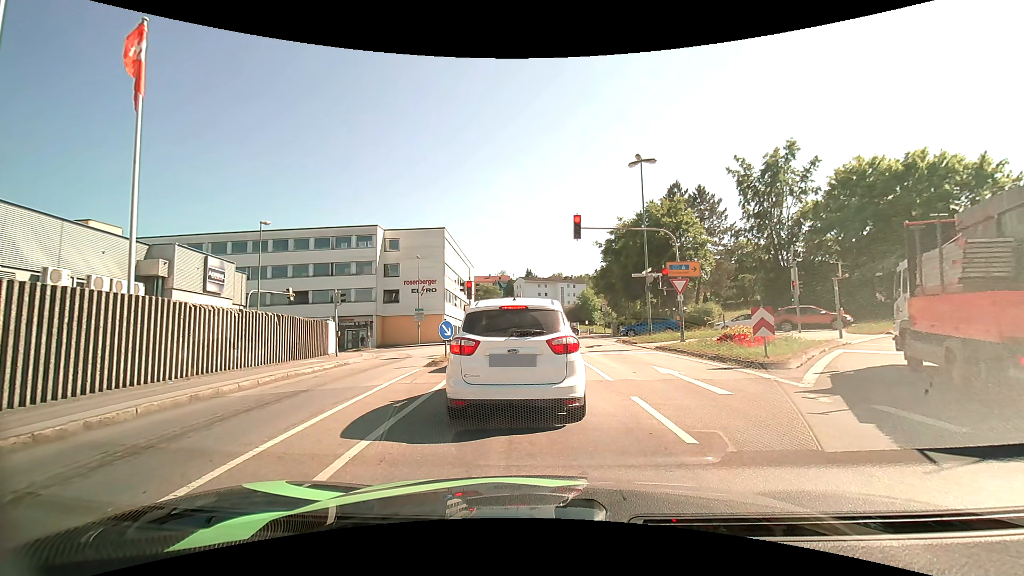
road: tertiary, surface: asphalt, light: Day
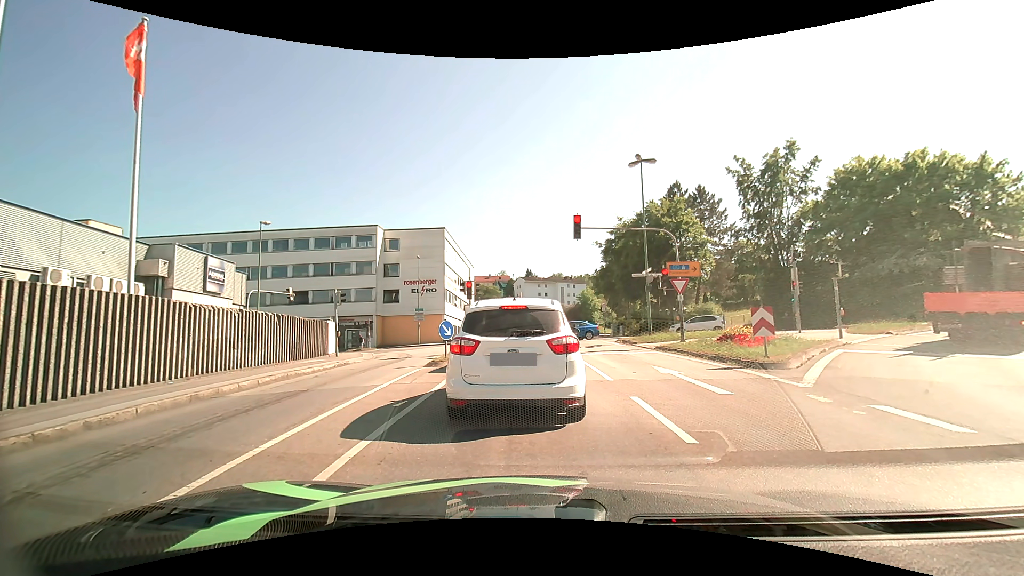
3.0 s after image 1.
(0.0, 0.0) m; 0°
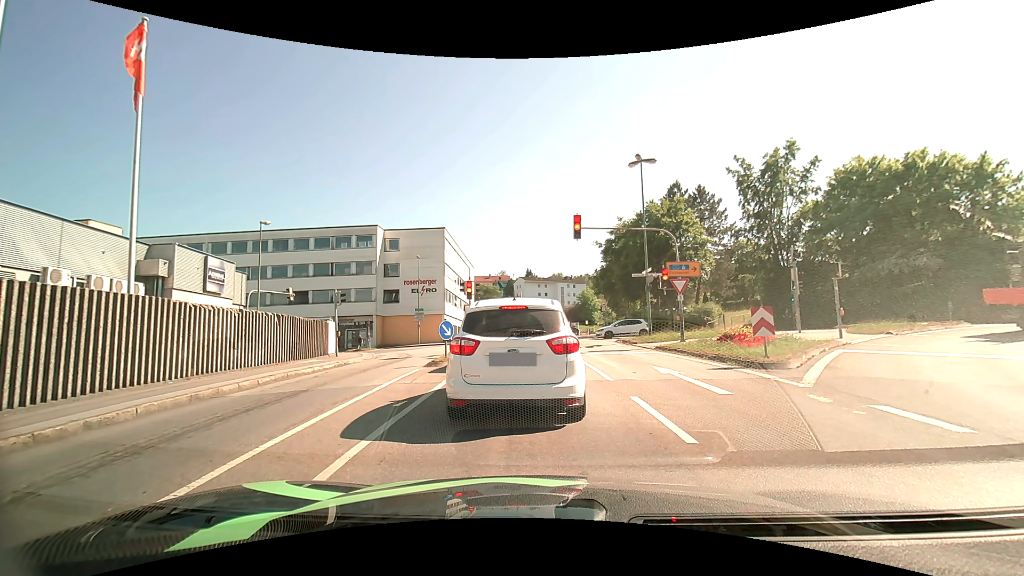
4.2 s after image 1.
(0.0, 0.0) m; 0°
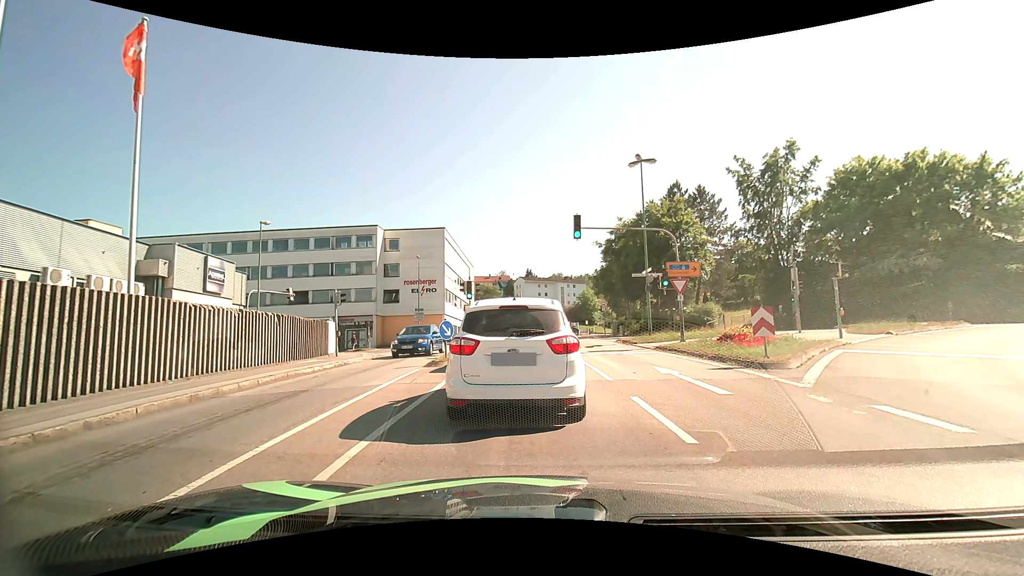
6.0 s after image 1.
(0.0, 0.0) m; 0°
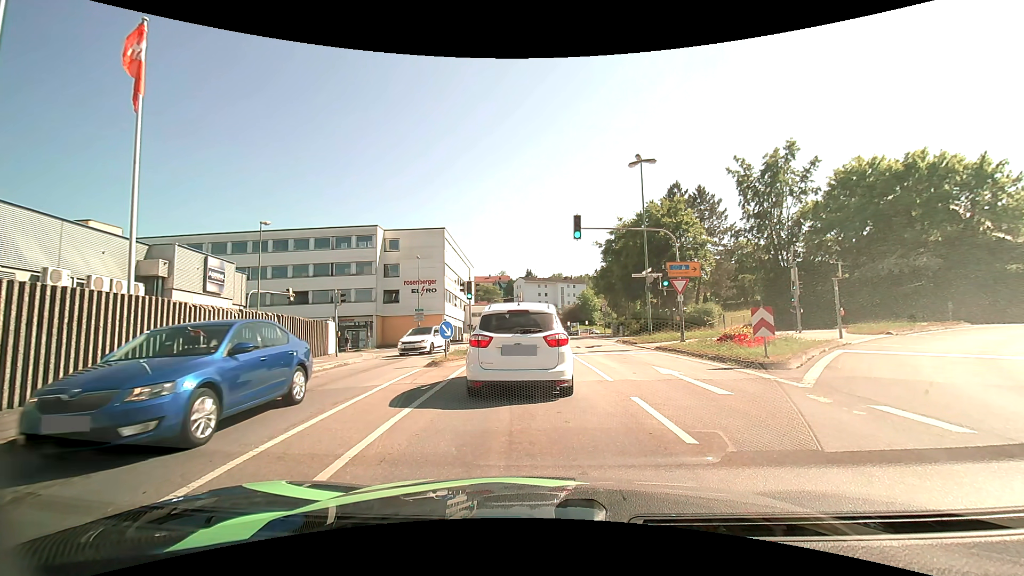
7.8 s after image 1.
(0.0, 0.0) m; 0°
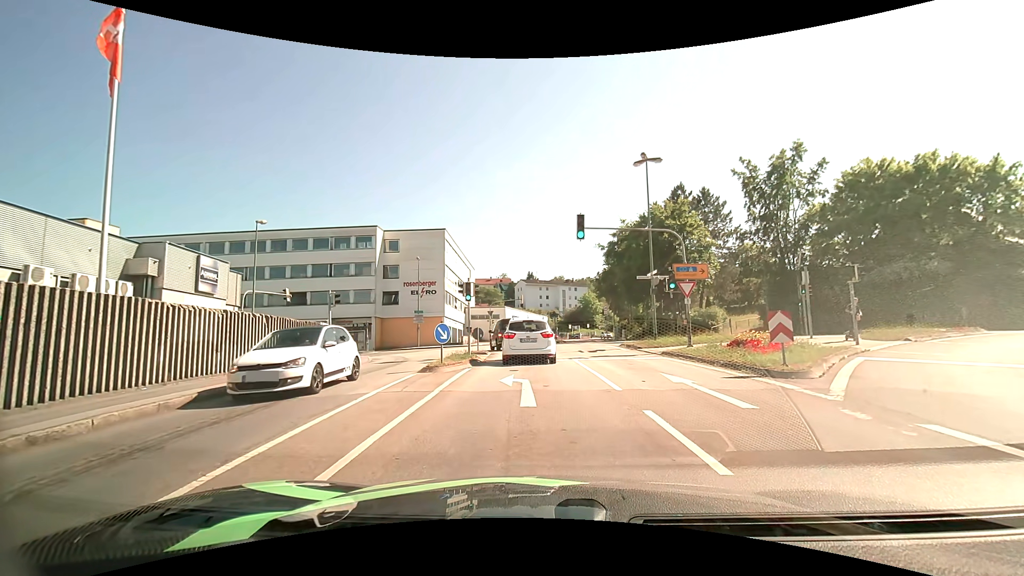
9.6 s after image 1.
(0.0, +0.9) m; 0°
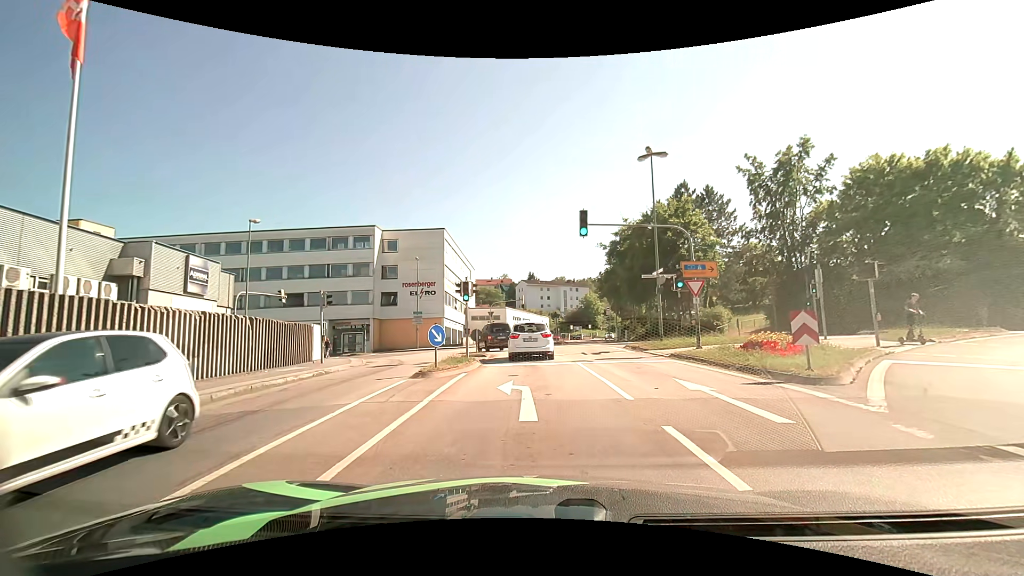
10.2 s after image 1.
(0.0, +1.1) m; 0°
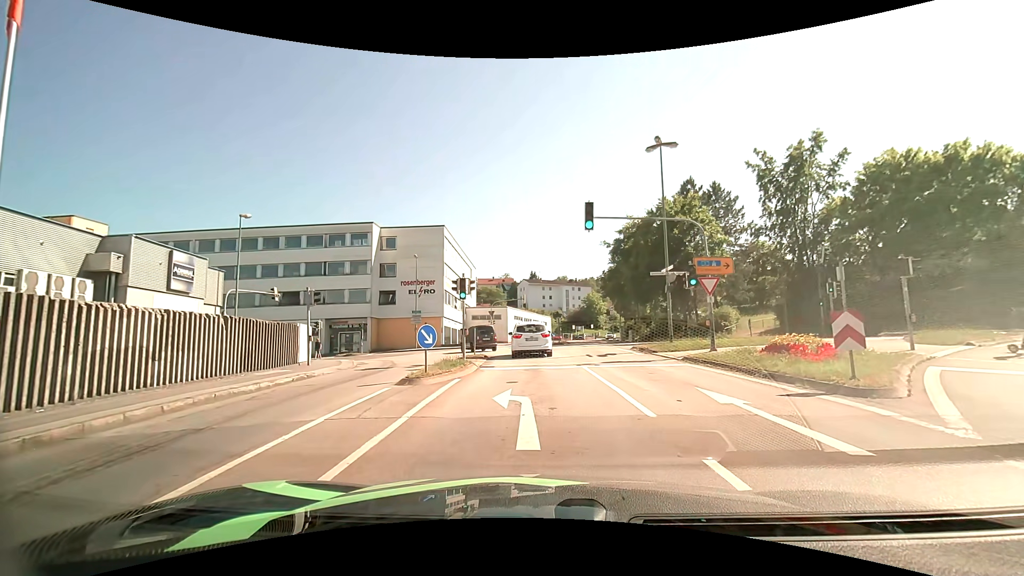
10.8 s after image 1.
(0.0, +1.5) m; -1°
(0, +10) (0, +20) (-1, +30) (-4, +39) (-11, +46) (-21, +49) (-31, +49) (-41, +49) (-51, +49) (-61, +50) m
